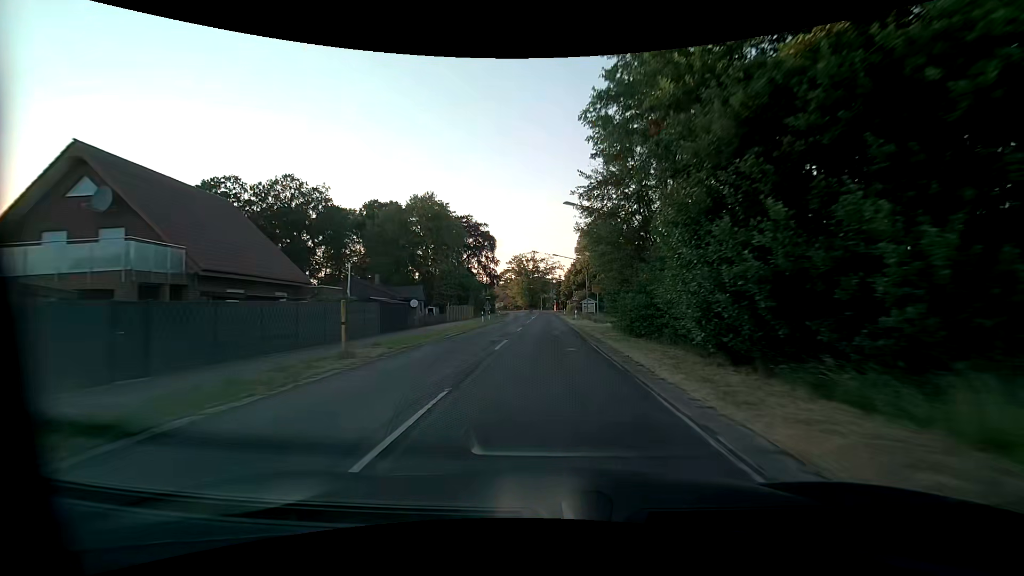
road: secondary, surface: asphalt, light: Day
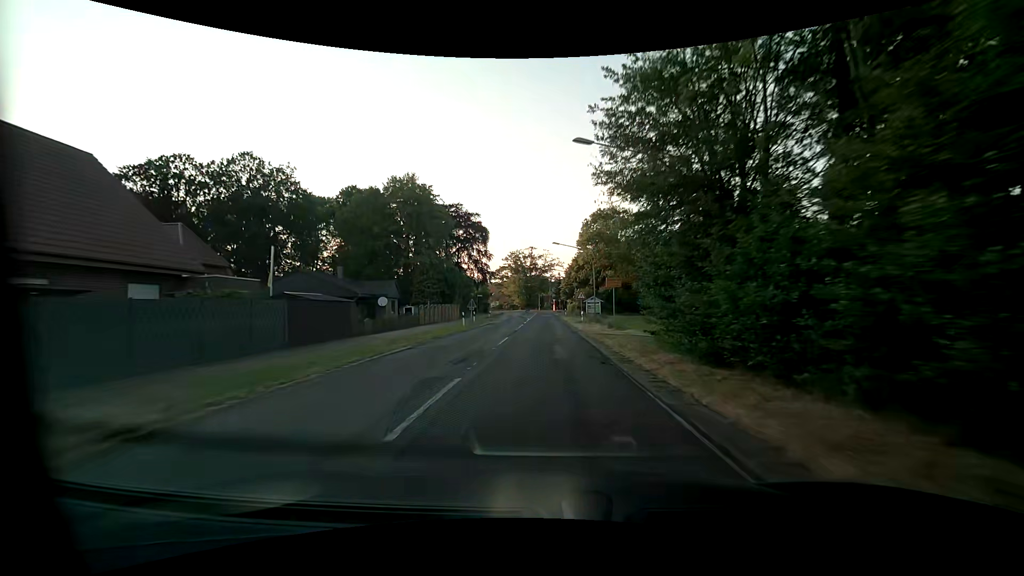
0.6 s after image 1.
(0.0, +10.5) m; -1°
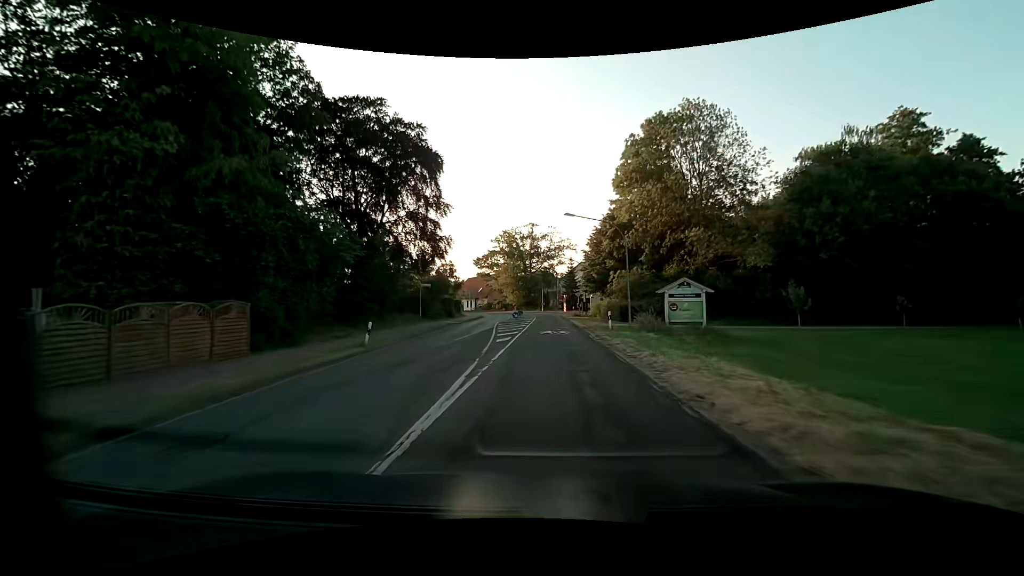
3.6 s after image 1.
(+0.2, +44.7) m; 0°
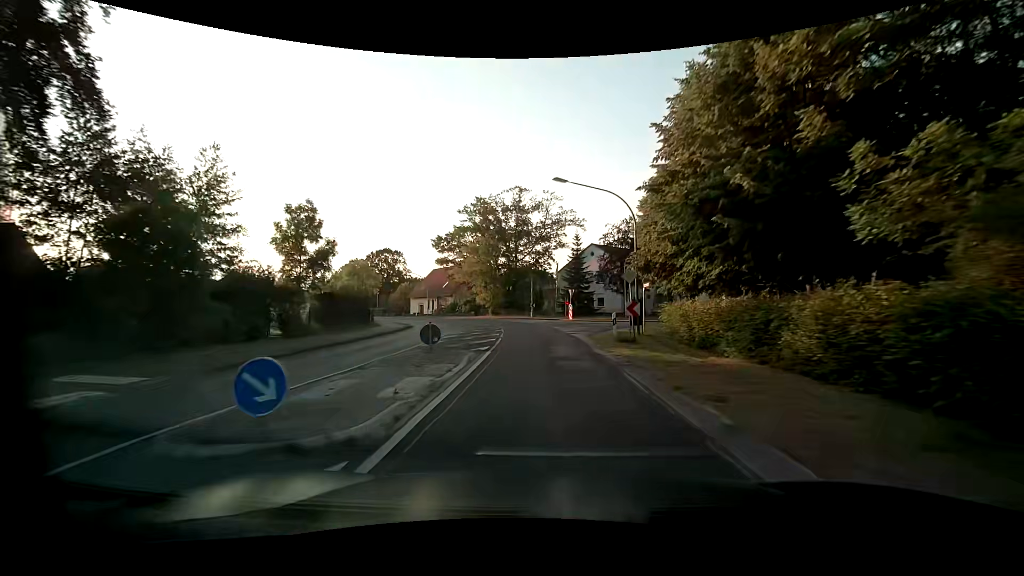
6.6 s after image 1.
(+0.3, +38.6) m; 0°
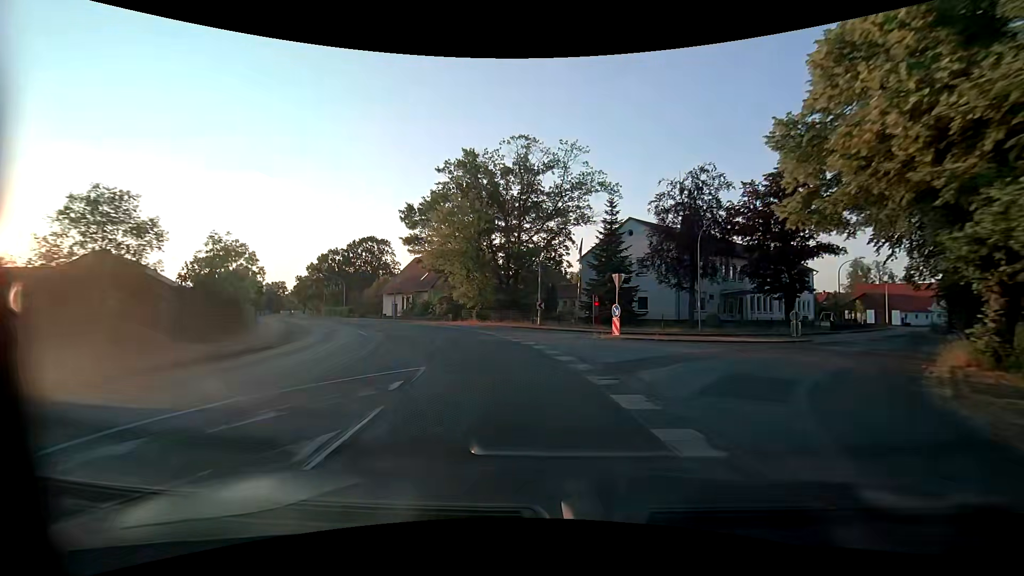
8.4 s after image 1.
(-0.2, +24.5) m; -1°
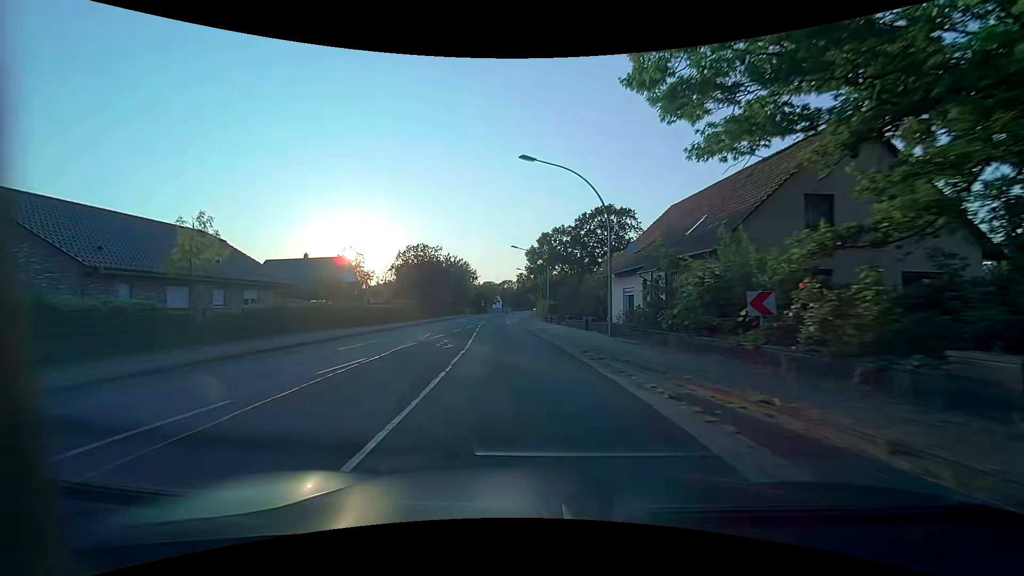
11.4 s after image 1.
(-9.4, +39.3) m; -29°
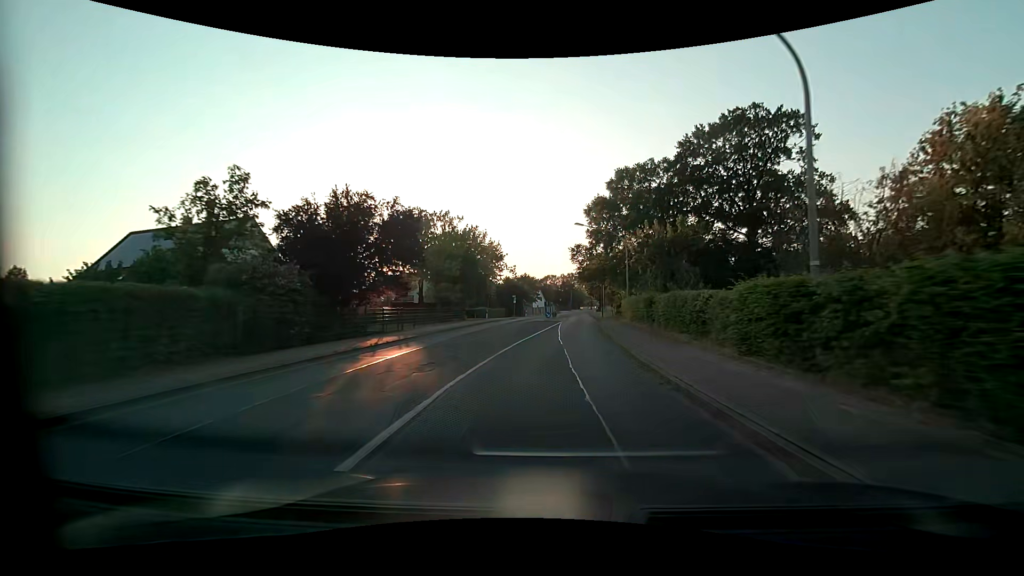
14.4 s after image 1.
(-3.4, +41.1) m; -5°
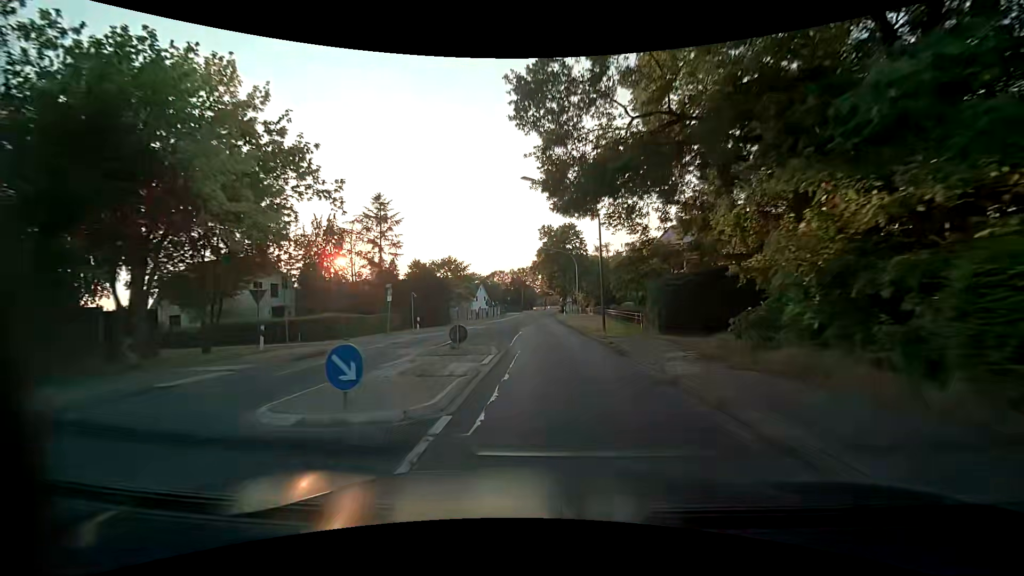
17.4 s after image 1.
(+2.0, +41.3) m; +5°
(0, +10) (0, +20) (-1, +30) (-1, +40) (-1, +50) (-1, +60) (-1, +70) (-1, +80) (0, +90) (0, +100) m
